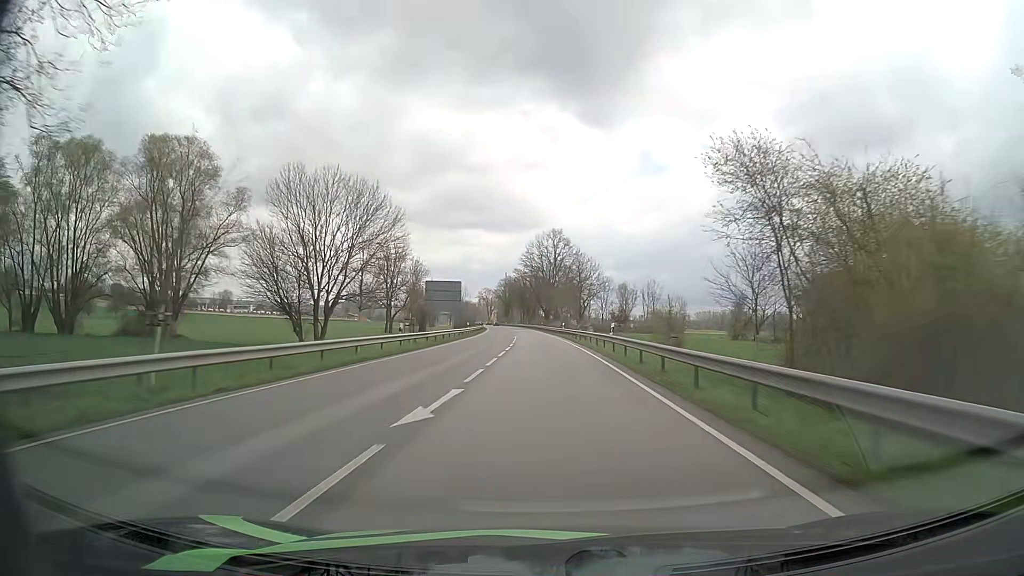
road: primary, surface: asphalt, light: Day
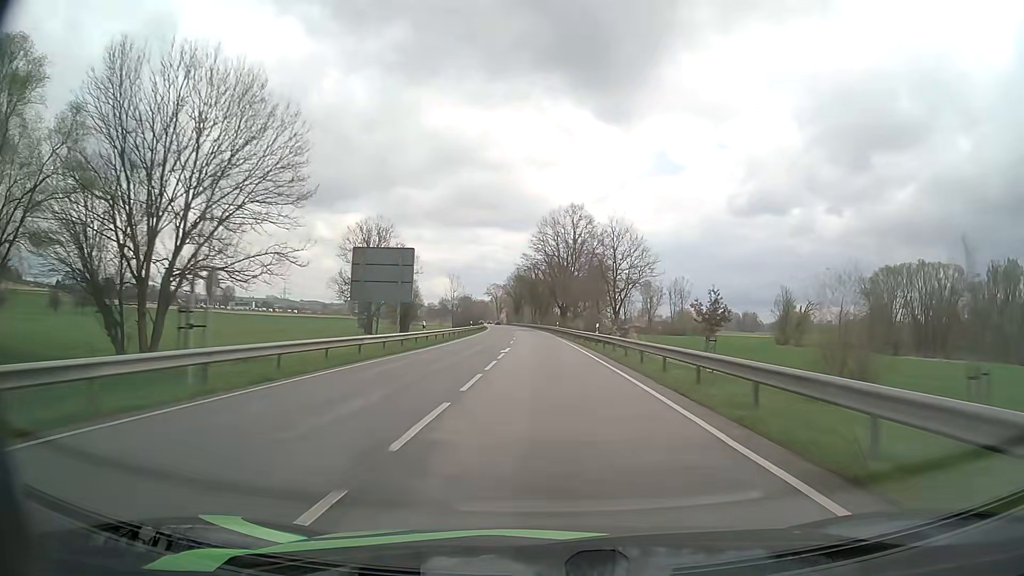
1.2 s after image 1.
(-0.3, +31.9) m; -1°
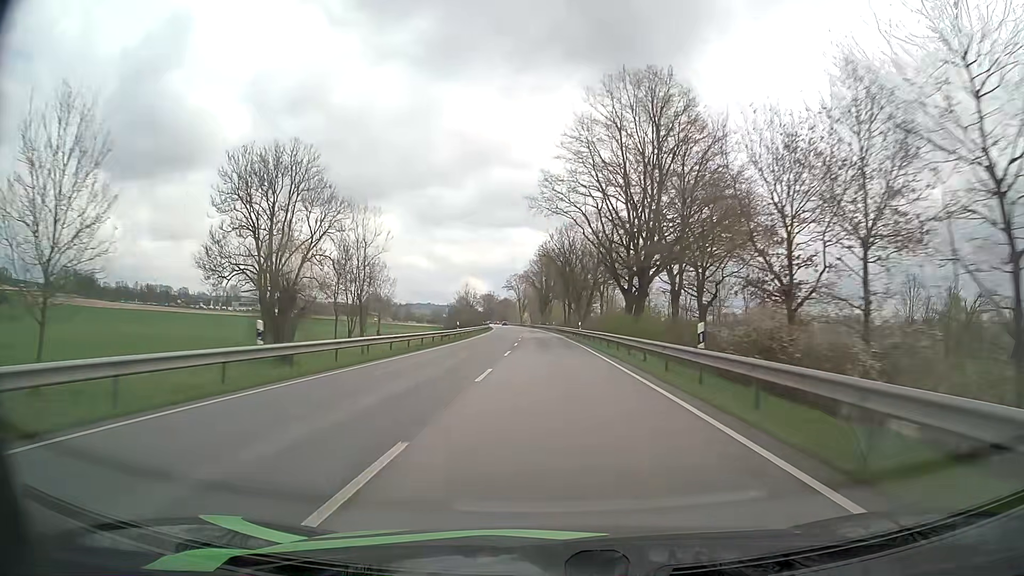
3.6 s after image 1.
(-1.5, +63.9) m; -3°
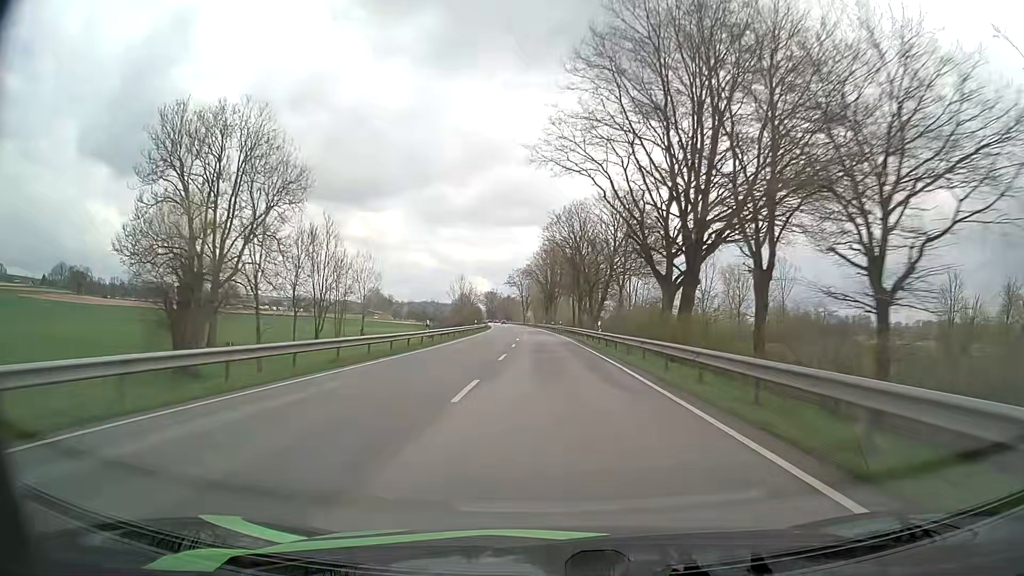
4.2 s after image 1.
(-0.1, +16.0) m; 0°
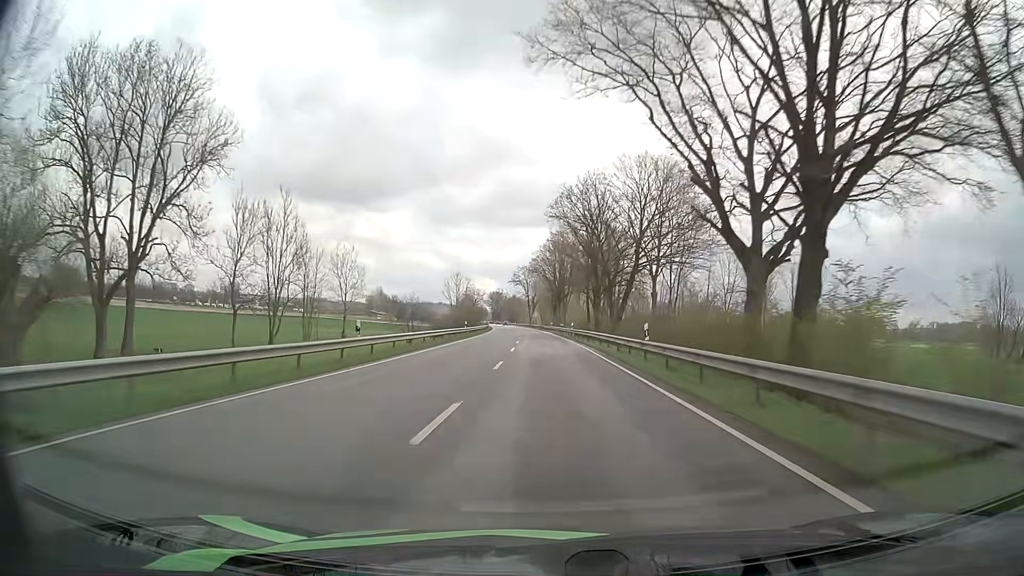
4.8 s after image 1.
(-0.1, +16.0) m; -1°
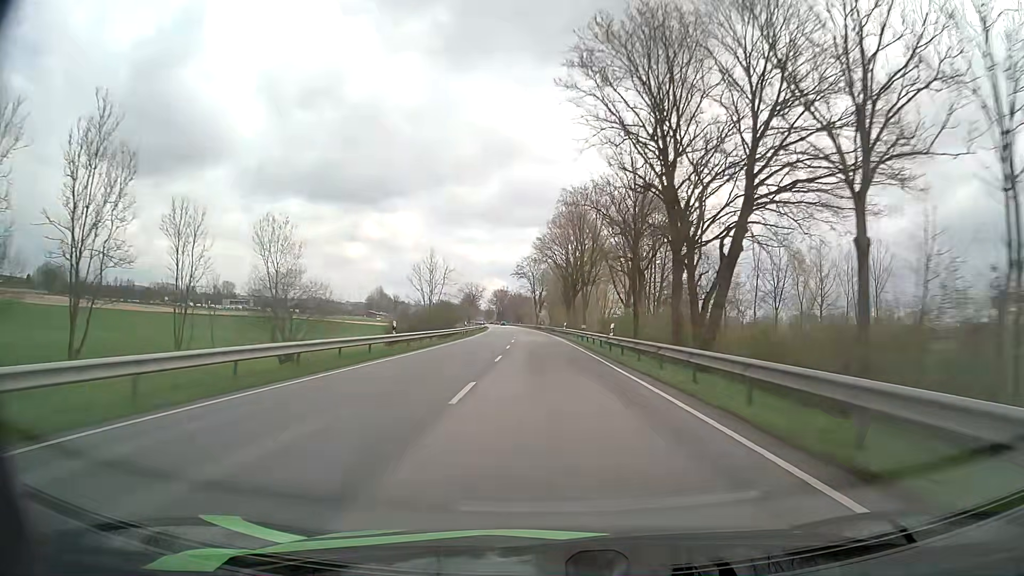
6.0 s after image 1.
(-0.3, +32.0) m; -1°
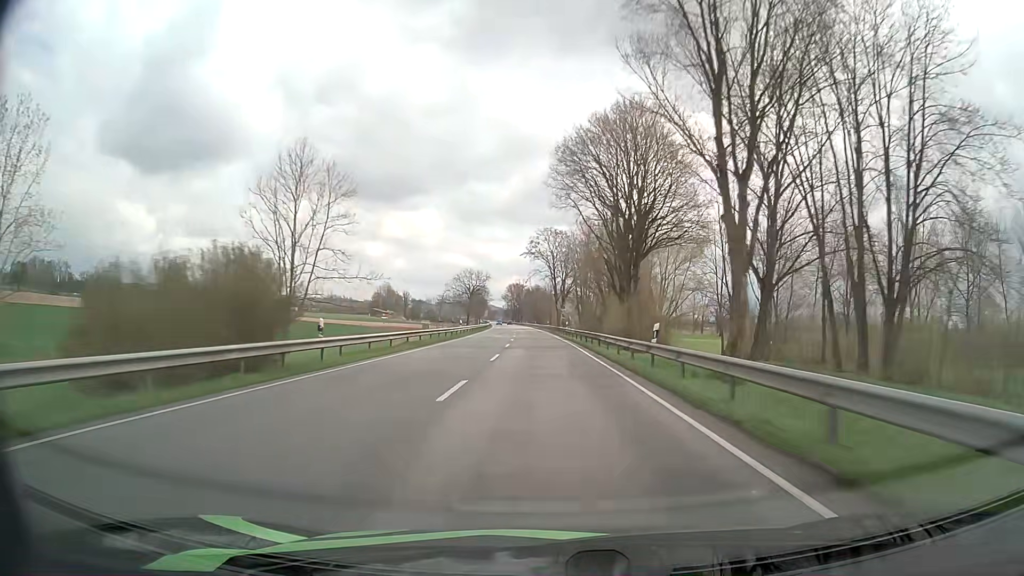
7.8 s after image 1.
(-0.8, +48.0) m; -2°
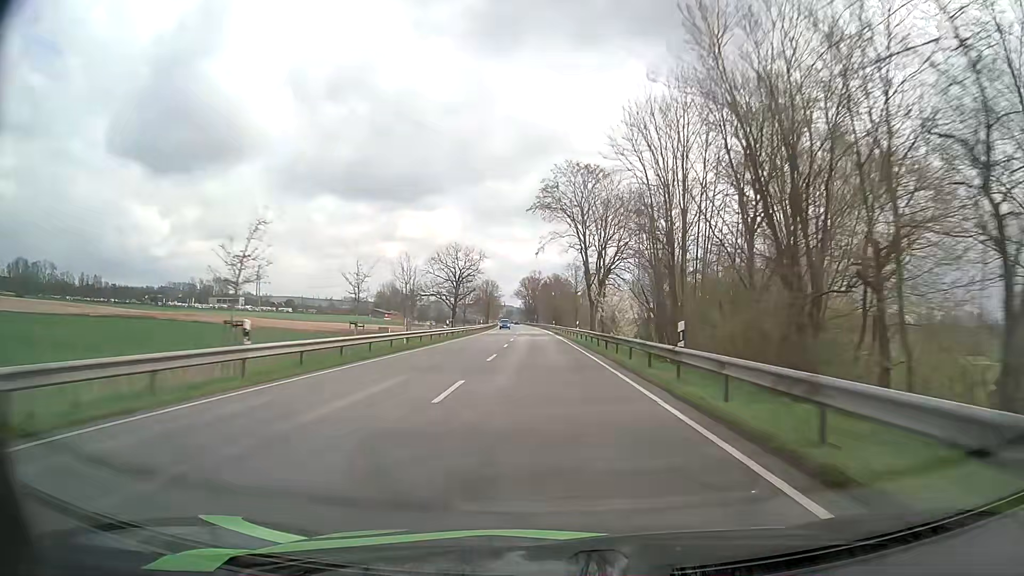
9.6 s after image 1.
(-0.8, +48.0) m; -2°
(0, +10) (0, +20) (0, +30) (-1, +40) (-1, +50) (-1, +60) (-1, +70) (-2, +80) (-2, +90) (-3, +100) m
